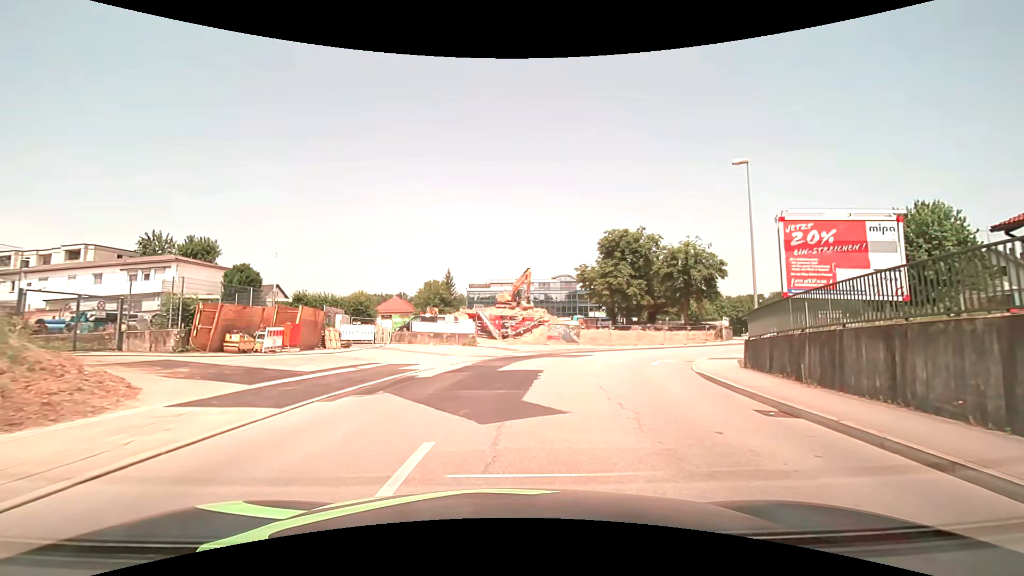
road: tertiary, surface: asphalt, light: Day
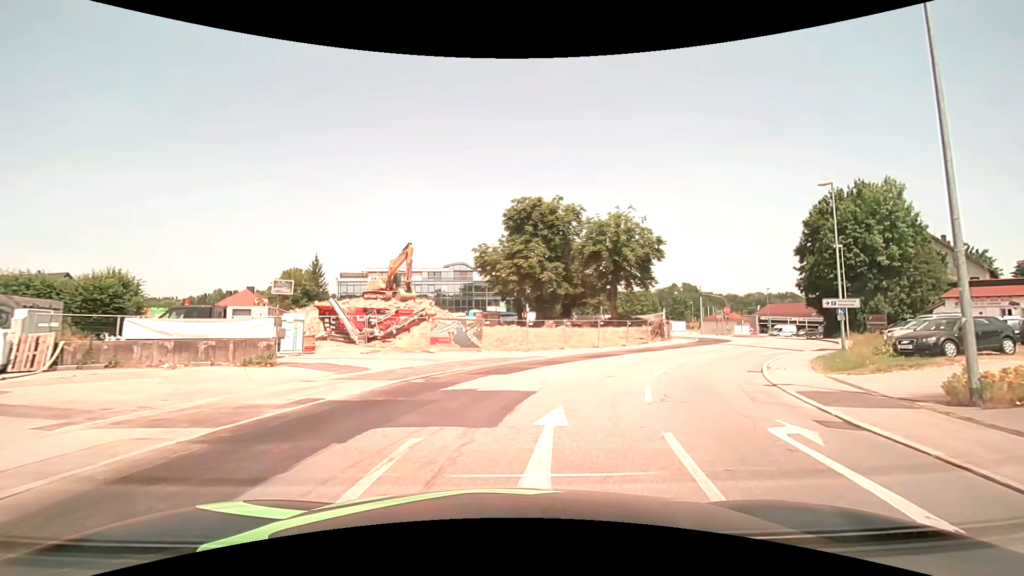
(+1.4, +17.6) m; +11°
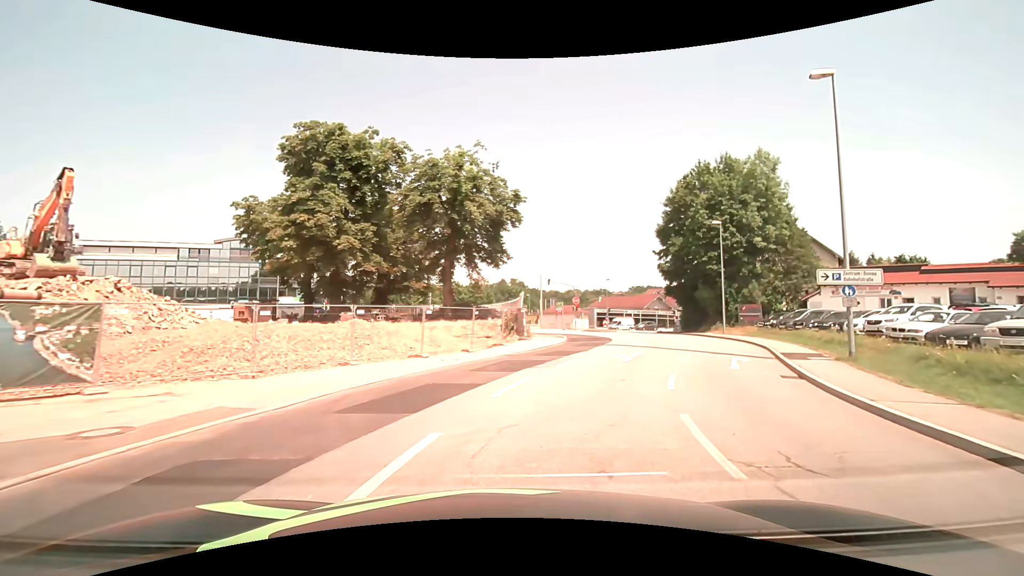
(+2.8, +17.3) m; +20°
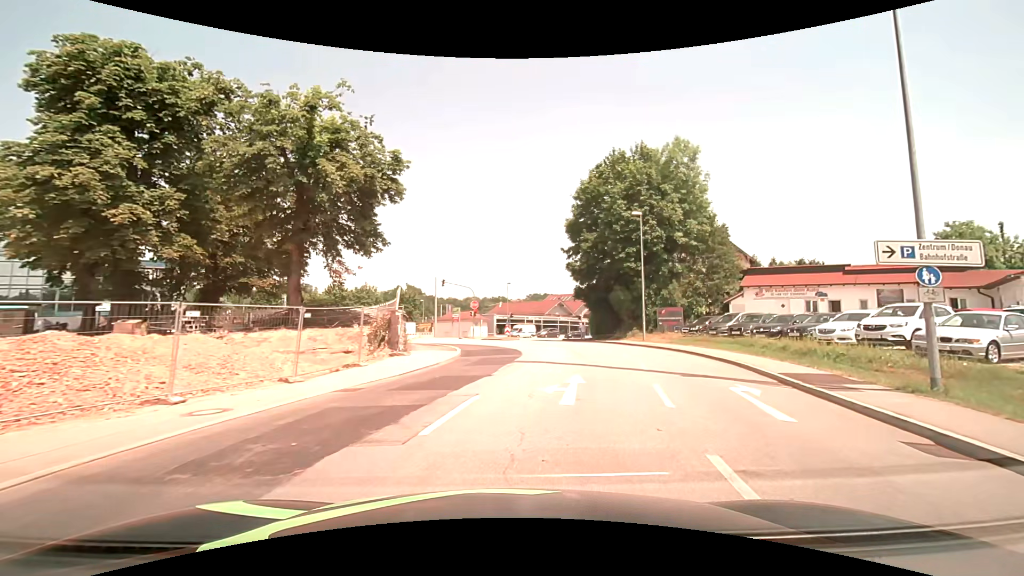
(+0.8, +8.6) m; +11°
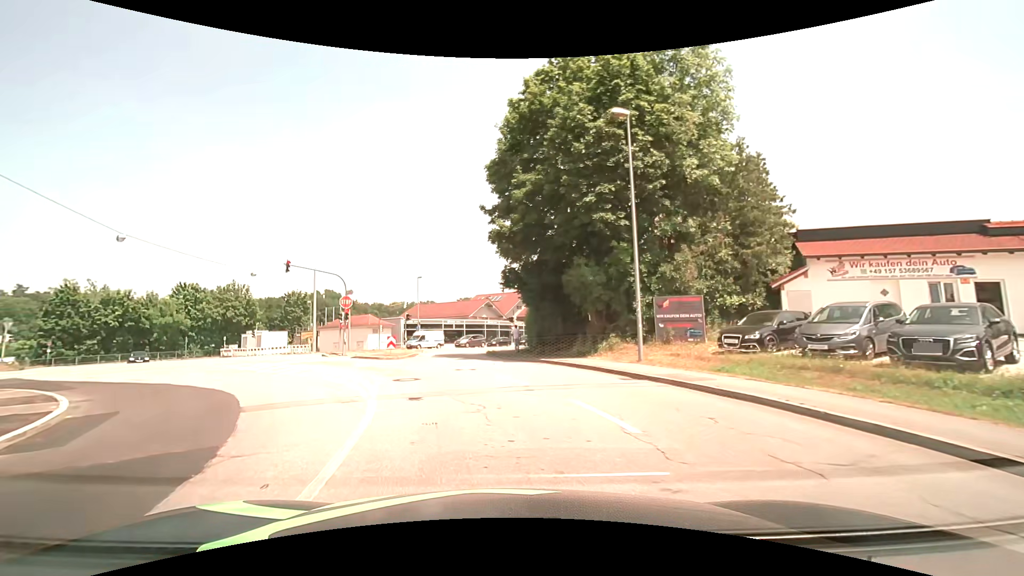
(+2.6, +19.8) m; +7°
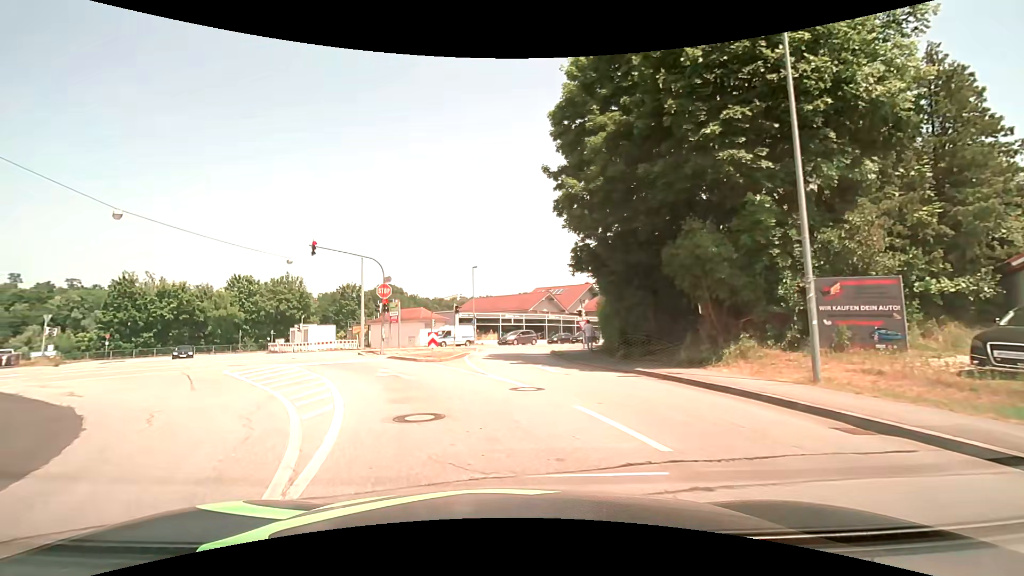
(-0.3, +6.7) m; -6°
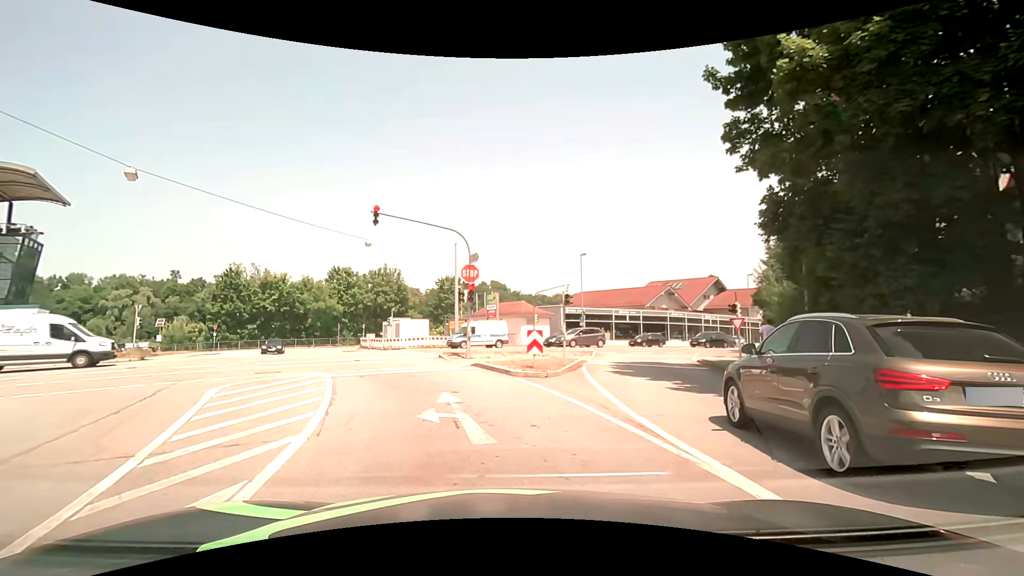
(-0.9, +8.5) m; -13°
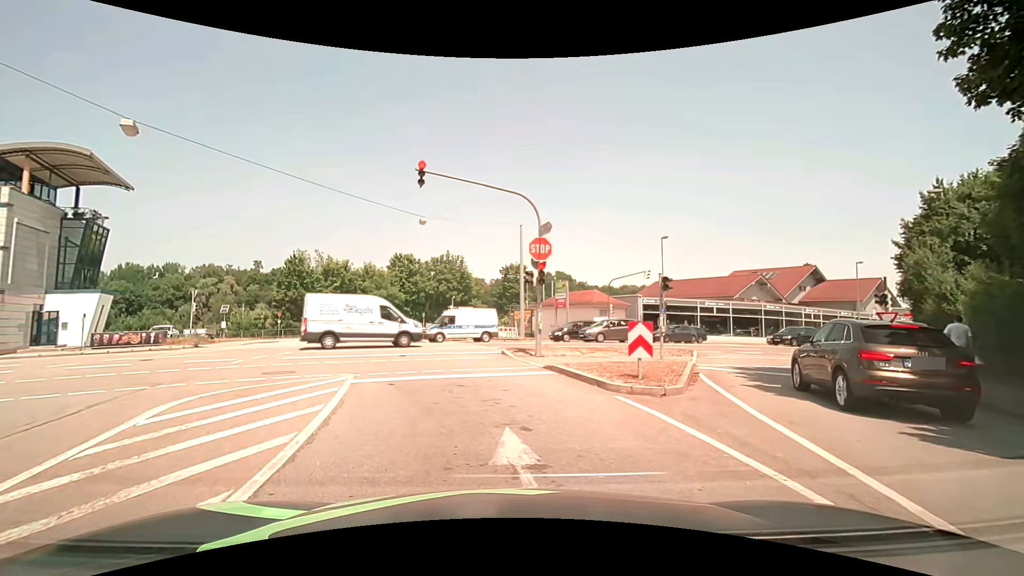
(-0.3, +4.8) m; -7°
